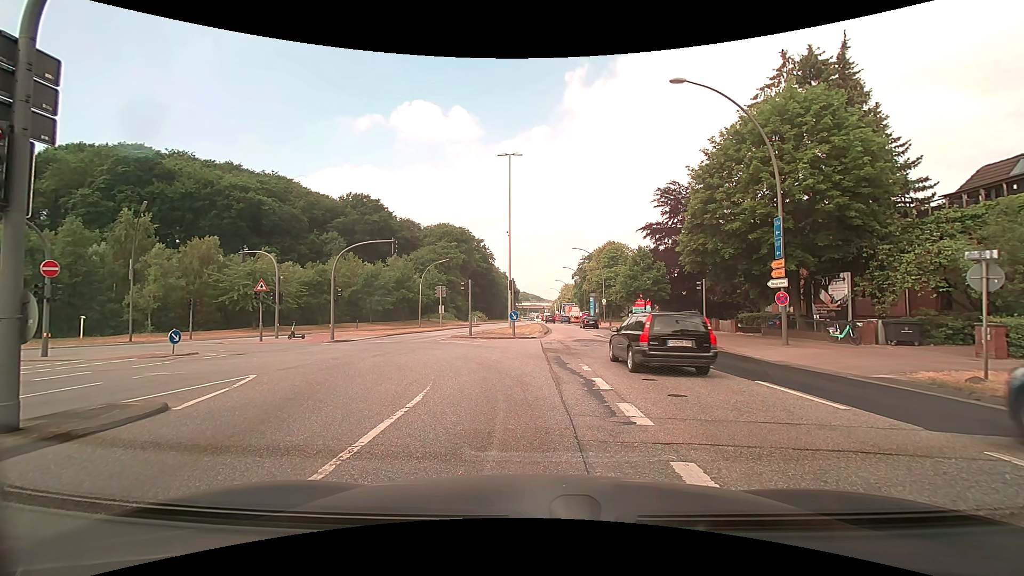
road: primary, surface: asphalt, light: Day
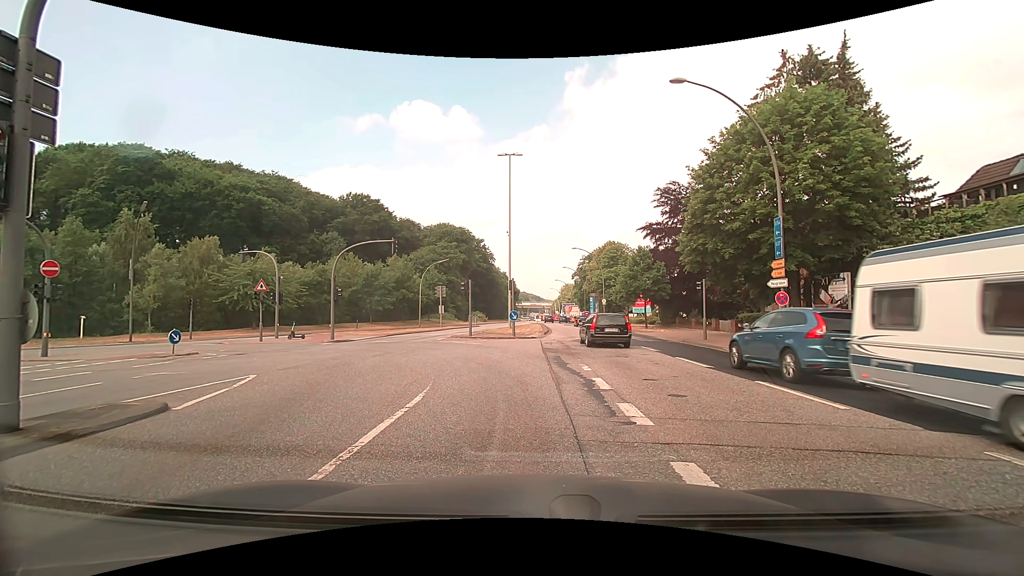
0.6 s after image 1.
(0.0, 0.0) m; 0°
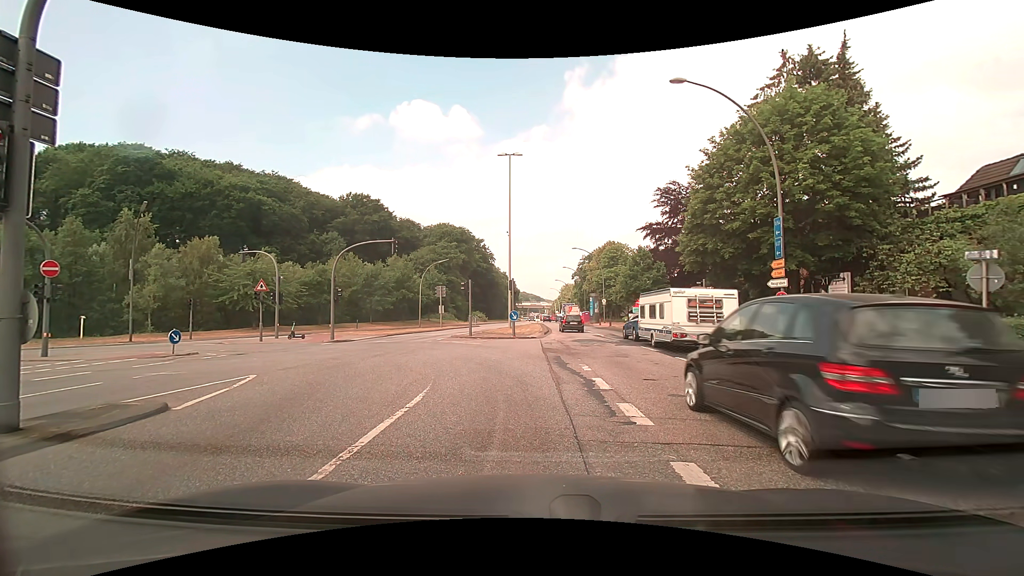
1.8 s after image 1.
(0.0, 0.0) m; 0°
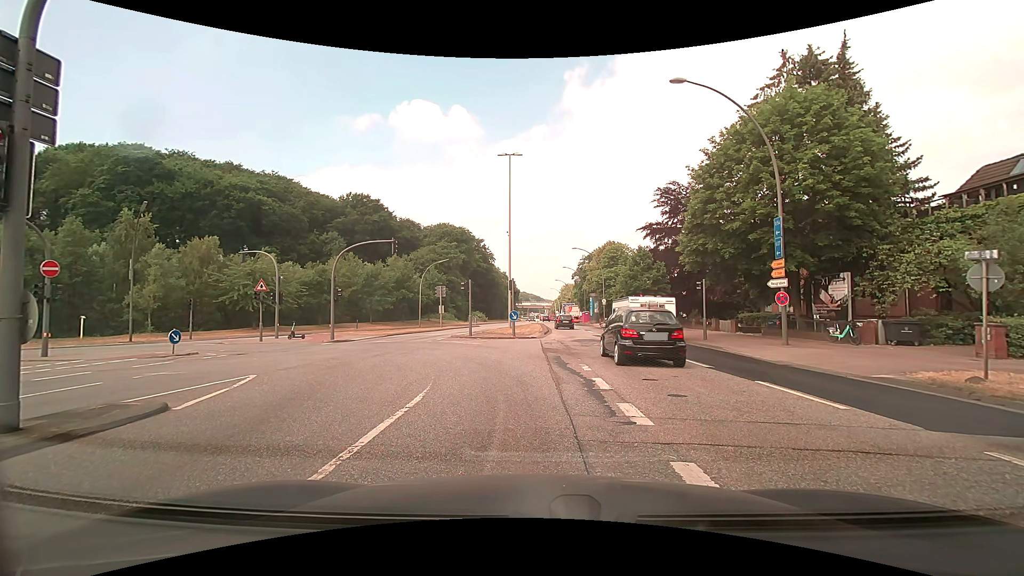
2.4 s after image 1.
(0.0, 0.0) m; 0°
